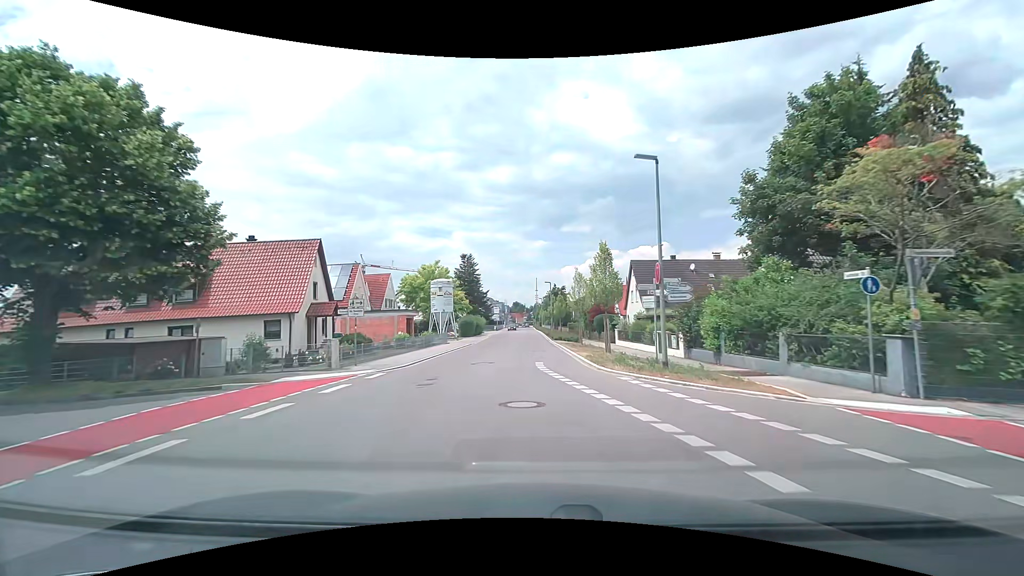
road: tertiary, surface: asphalt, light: Day
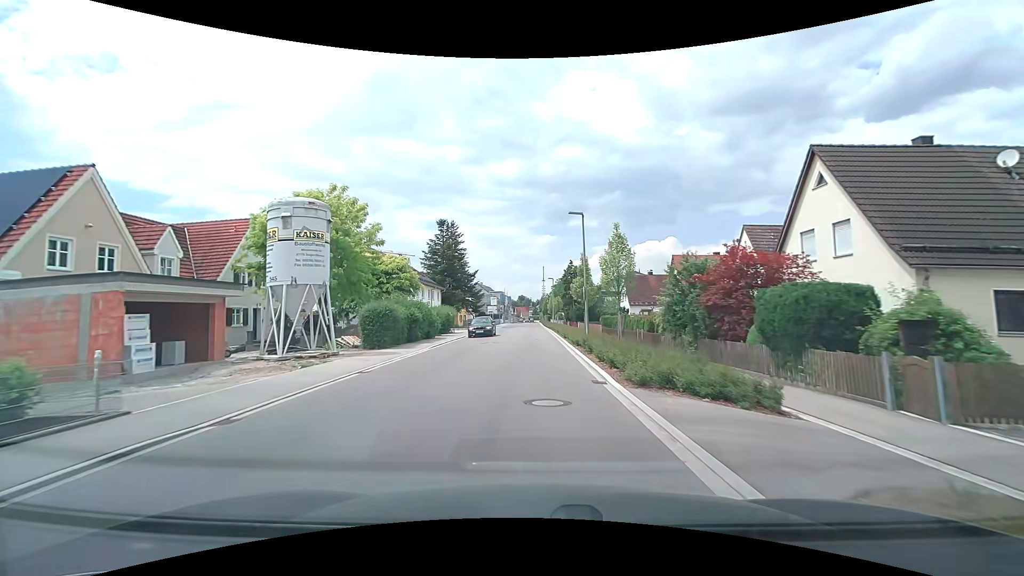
(0.0, +34.2) m; -1°
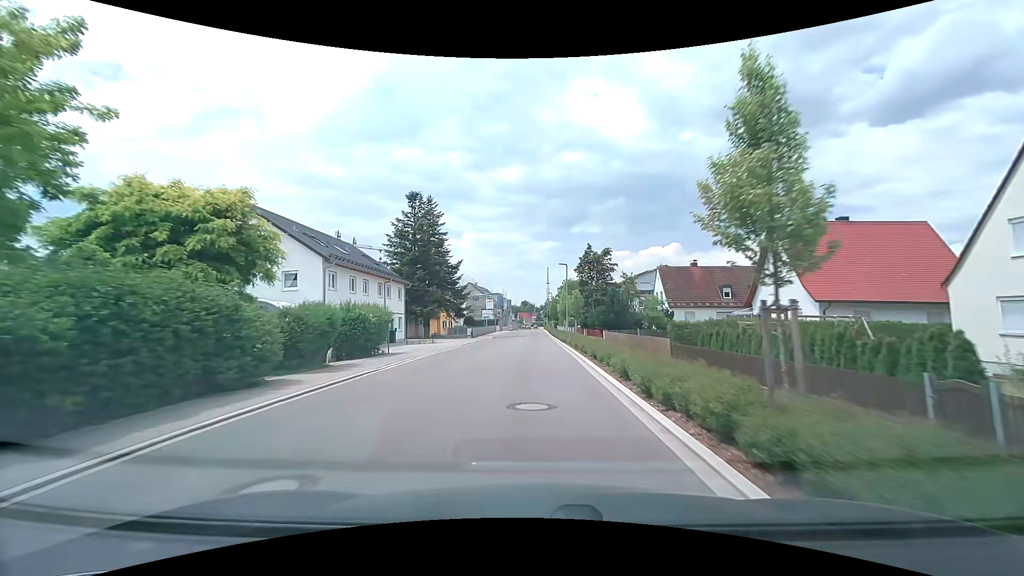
(0.0, +21.7) m; 0°
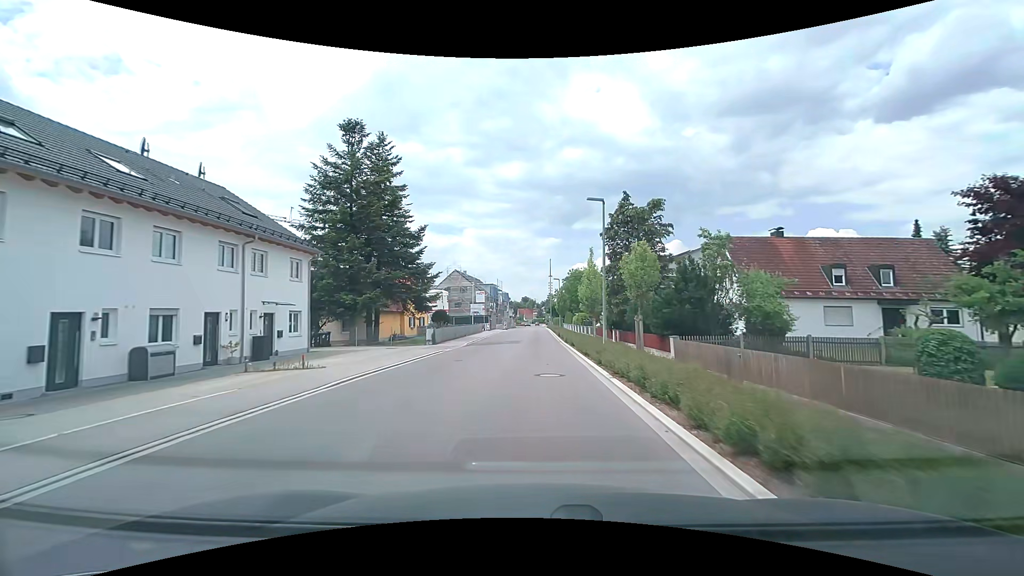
(-0.1, +21.4) m; -1°
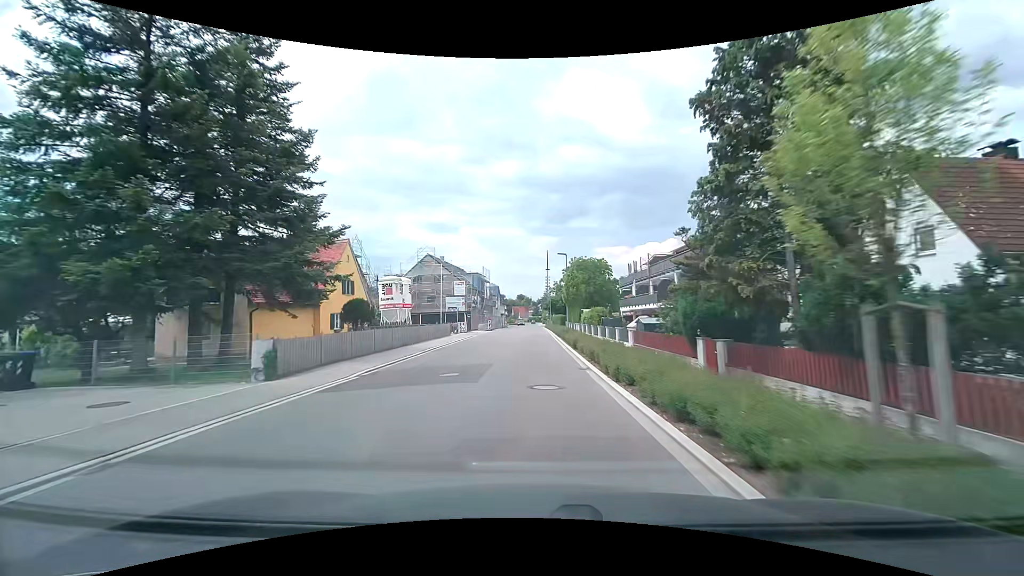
(+0.2, +20.6) m; 0°
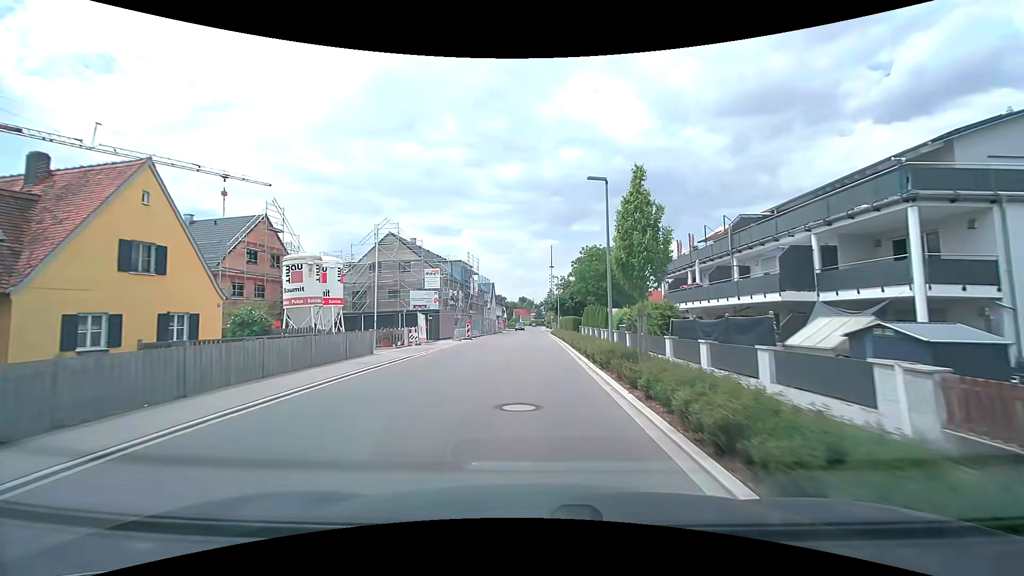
(0.0, +20.7) m; 0°
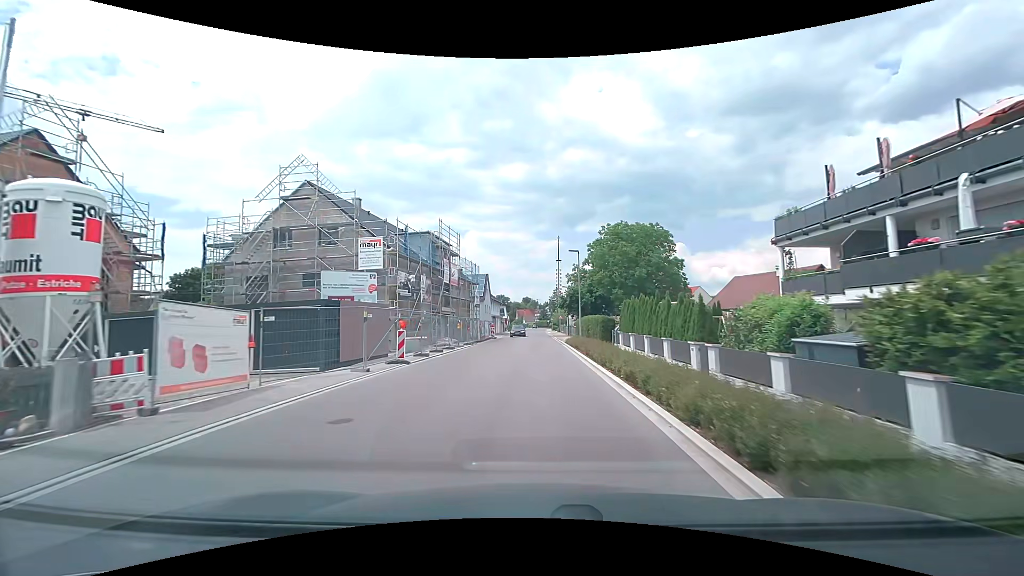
(-0.3, +20.9) m; -1°
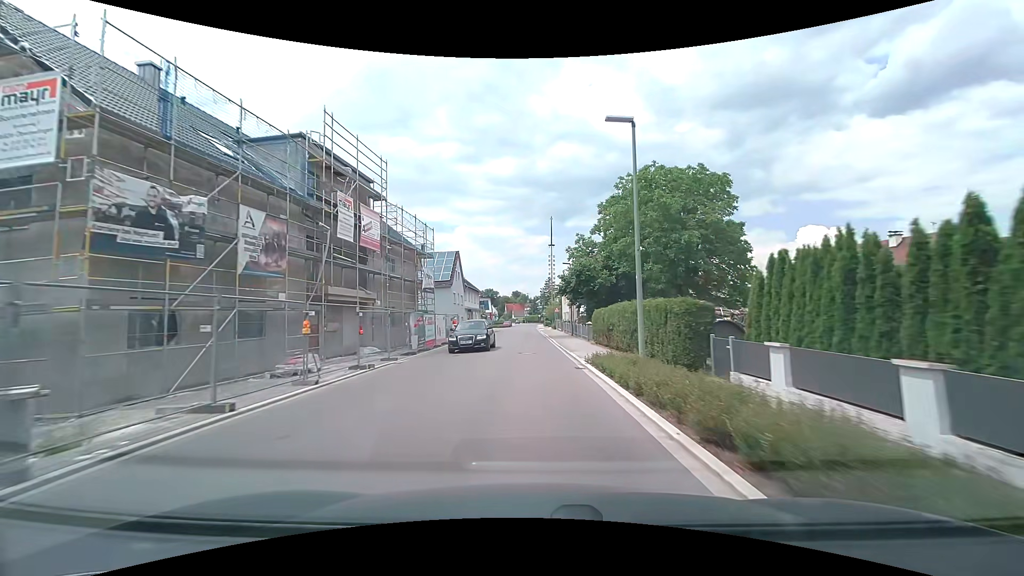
(+0.3, +21.0) m; +1°
(0, +10) (0, +20) (0, +30) (-1, +40) (-1, +50) (-1, +60) (-1, +70) (-1, +80) (-1, +90) (-1, +100) m
